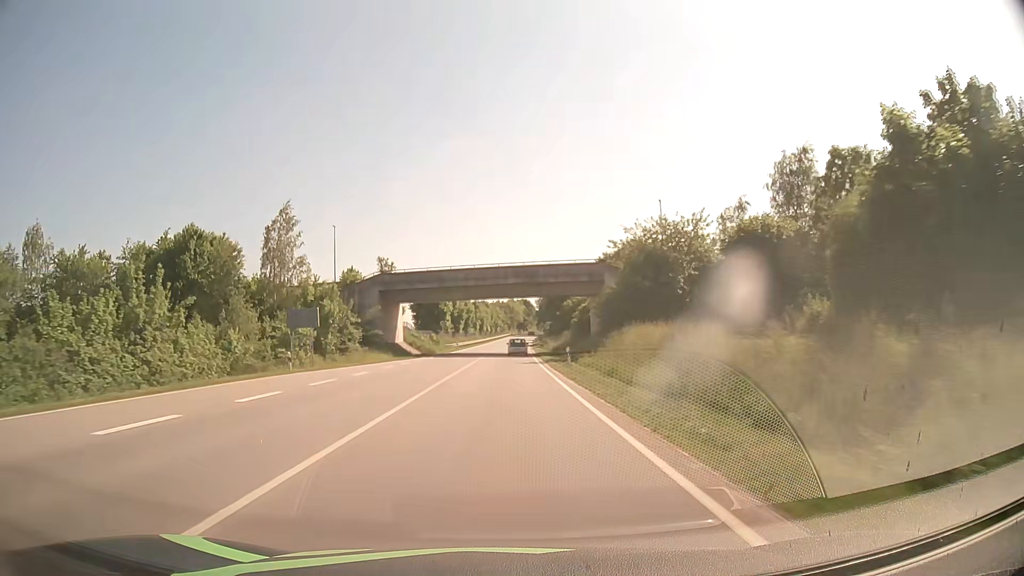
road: primary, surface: asphalt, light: Day
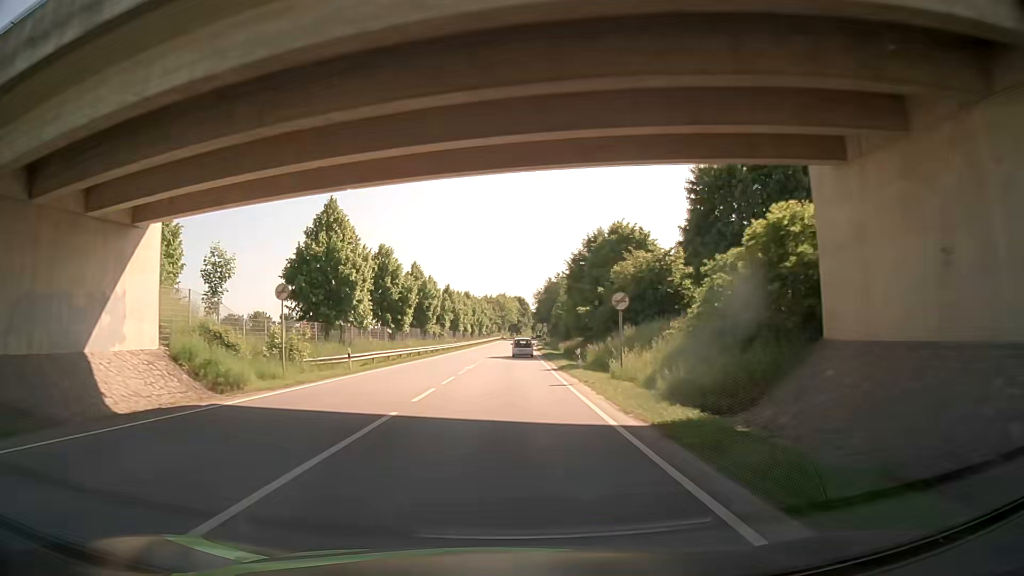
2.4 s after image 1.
(+0.2, +53.2) m; 0°
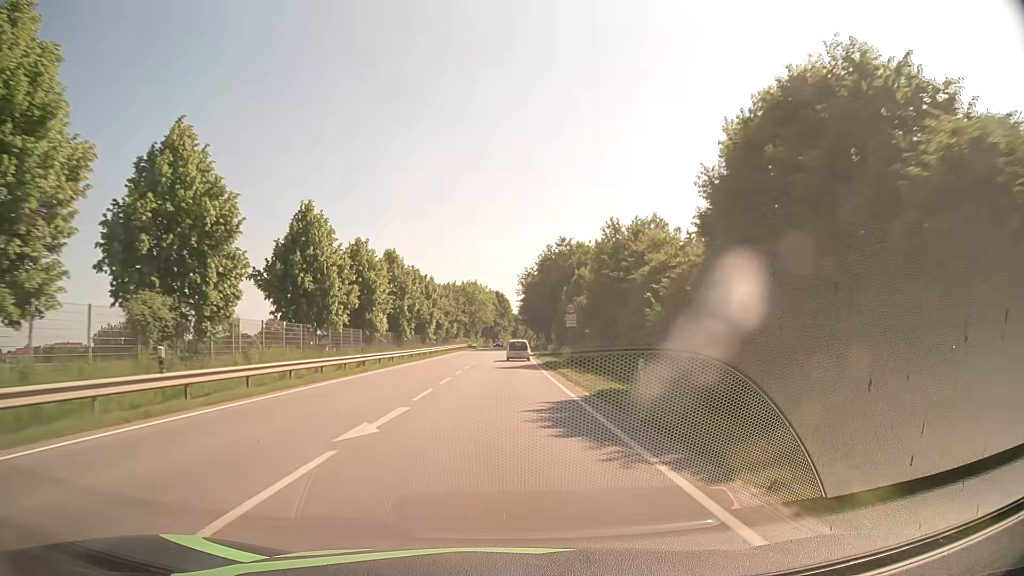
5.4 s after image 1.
(+0.8, +64.5) m; +2°
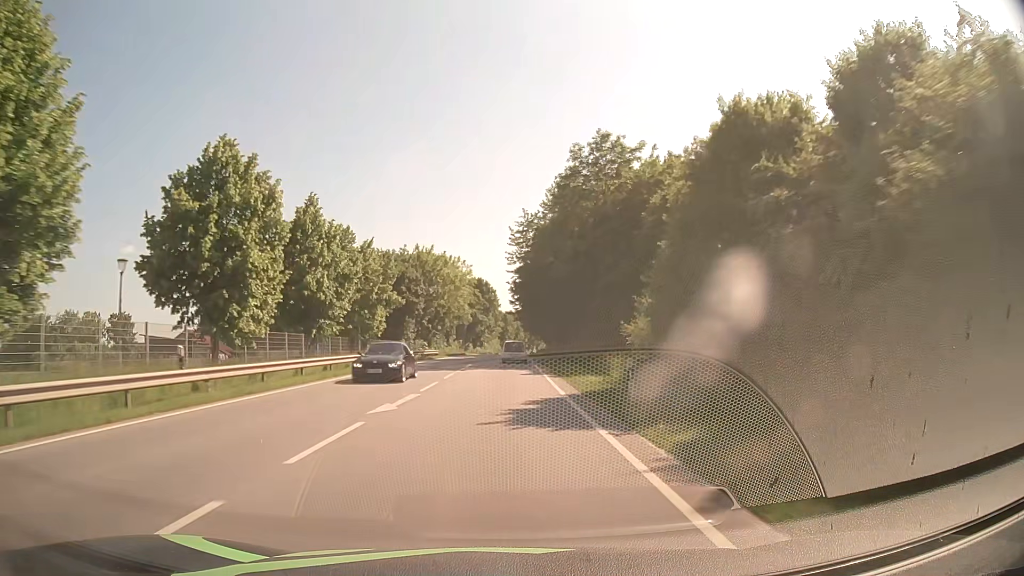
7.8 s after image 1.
(+0.2, +50.4) m; +1°
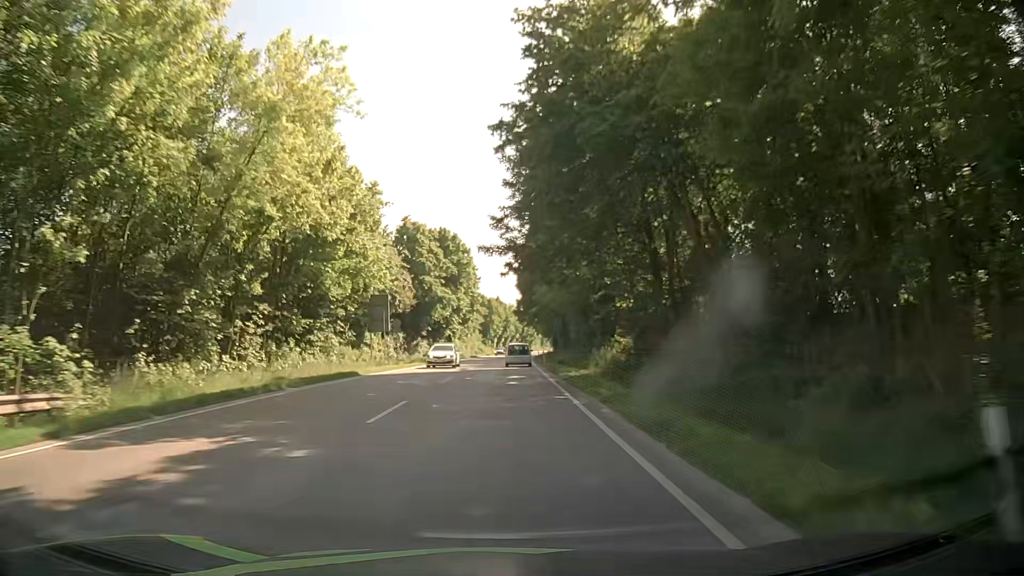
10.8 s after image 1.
(+0.2, +61.4) m; +1°
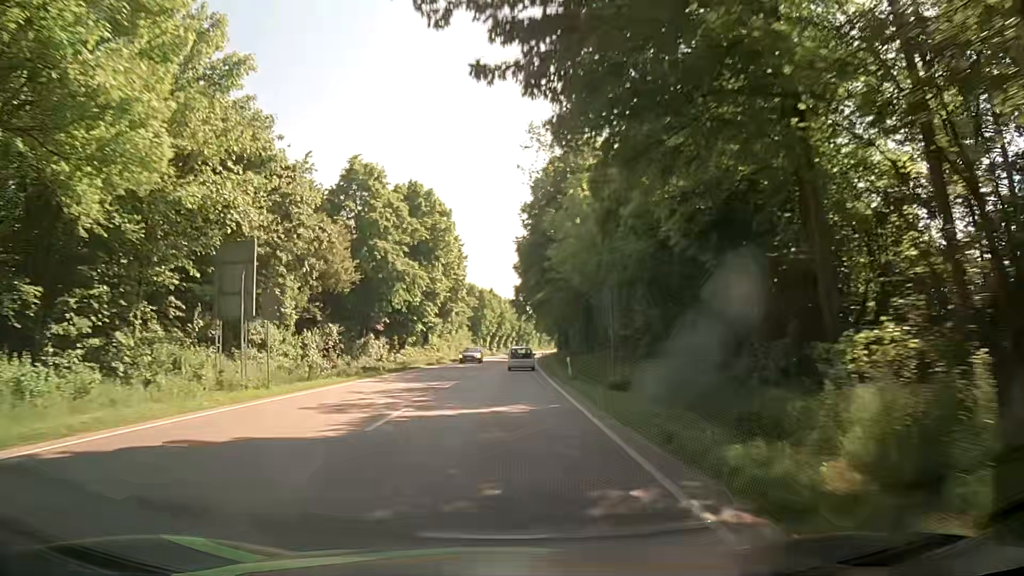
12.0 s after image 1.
(0.0, +24.3) m; 0°
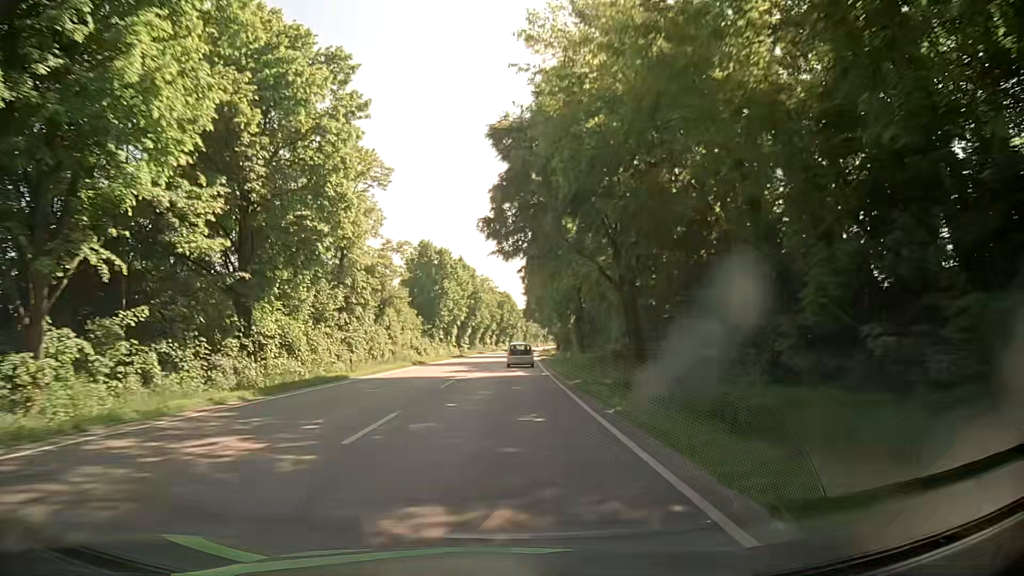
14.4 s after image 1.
(+0.7, +48.8) m; +2°
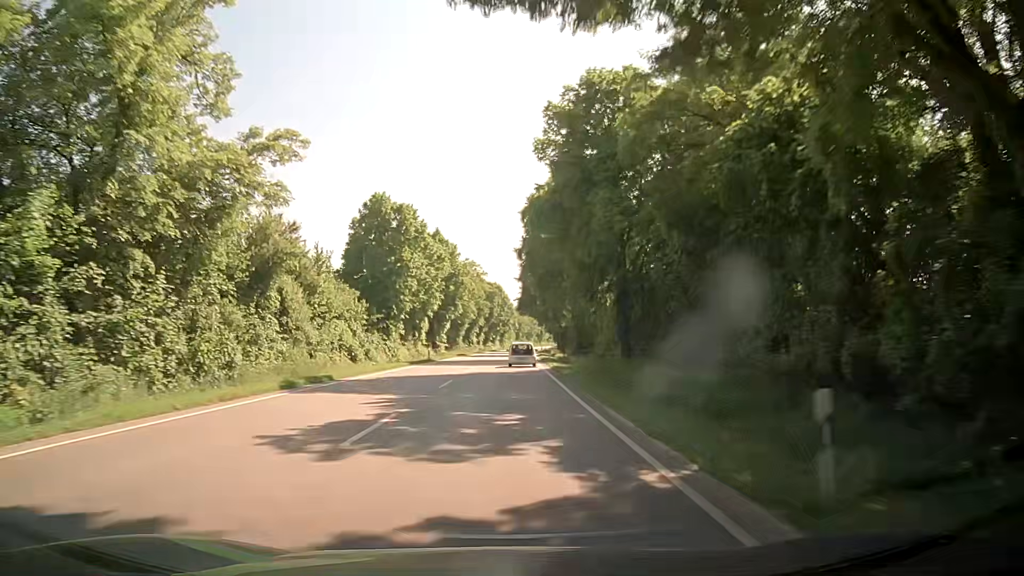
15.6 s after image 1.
(+0.3, +24.6) m; +1°
(0, +10) (0, +20) (0, +30) (0, +40) (+1, +50) (+1, +60) (+1, +70) (+2, +80) (+2, +90) (+3, +100) m
